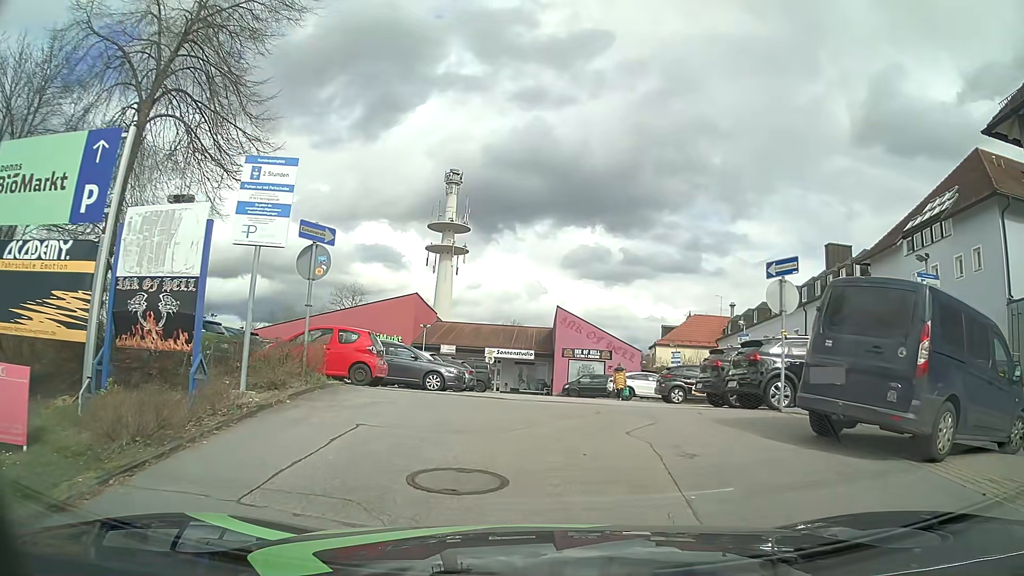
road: service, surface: asphalt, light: Day
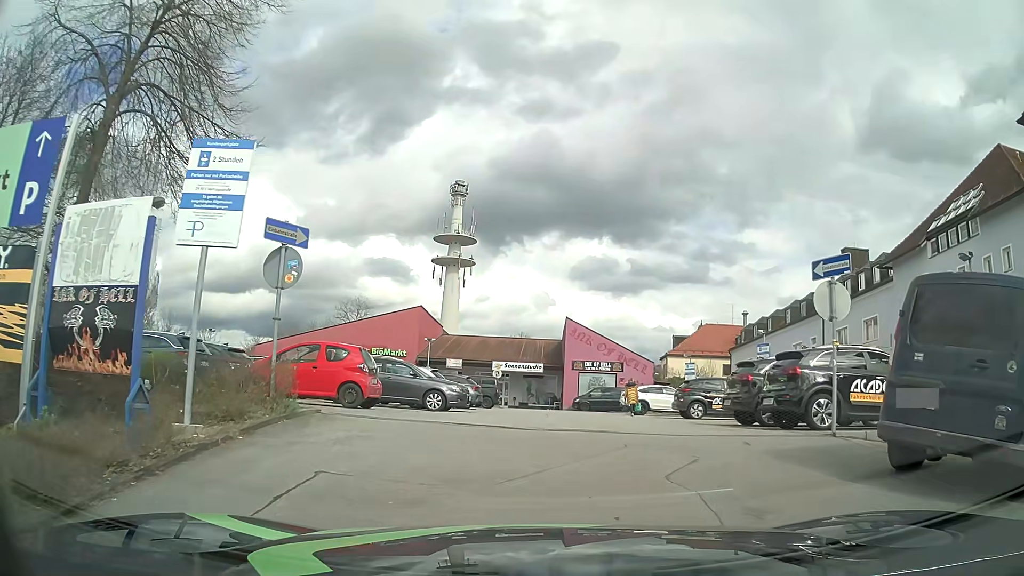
(0.0, +1.7) m; -1°
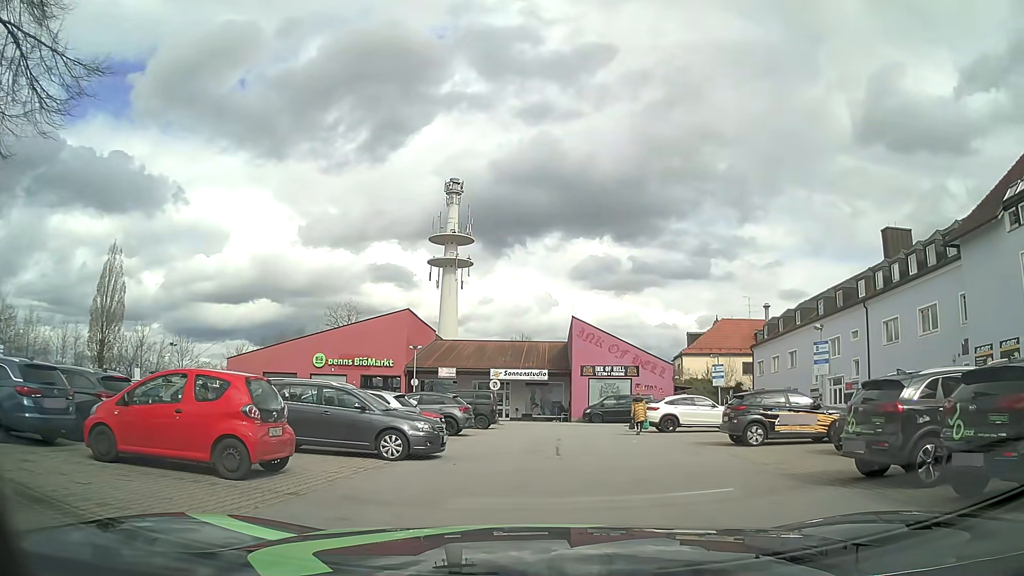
(+0.2, +6.3) m; +1°
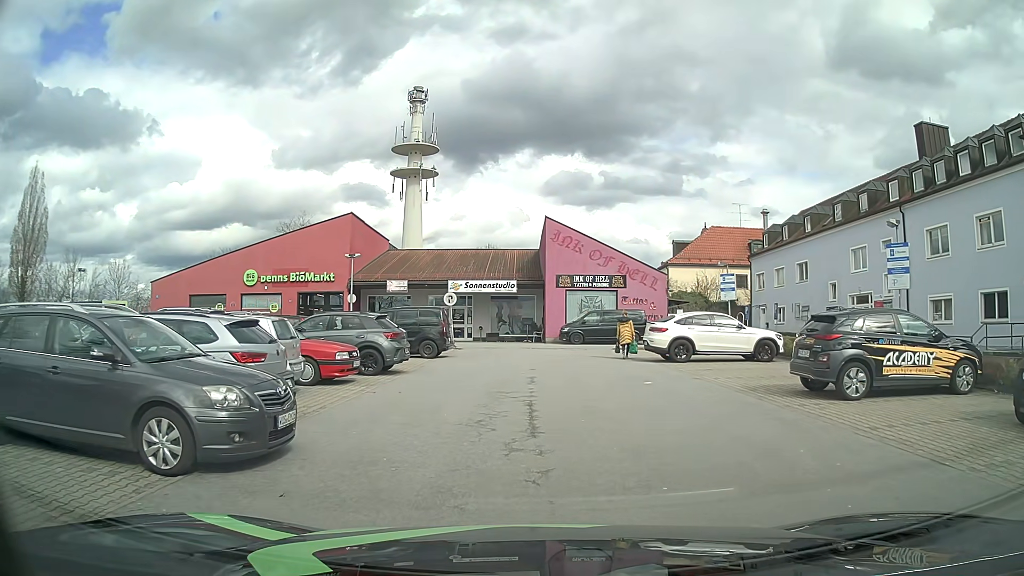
(+0.2, +7.6) m; +2°
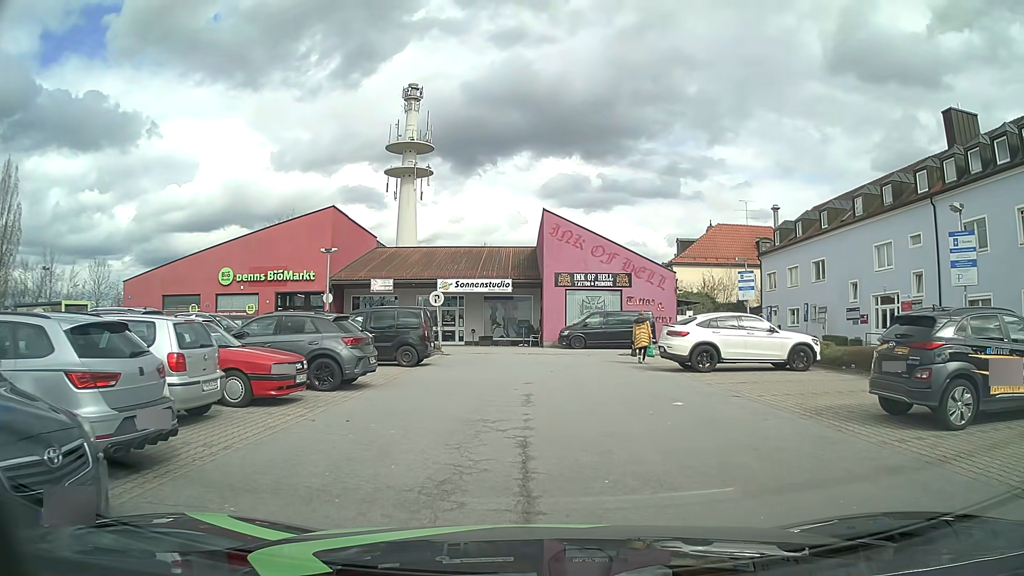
(0.0, +3.3) m; +1°
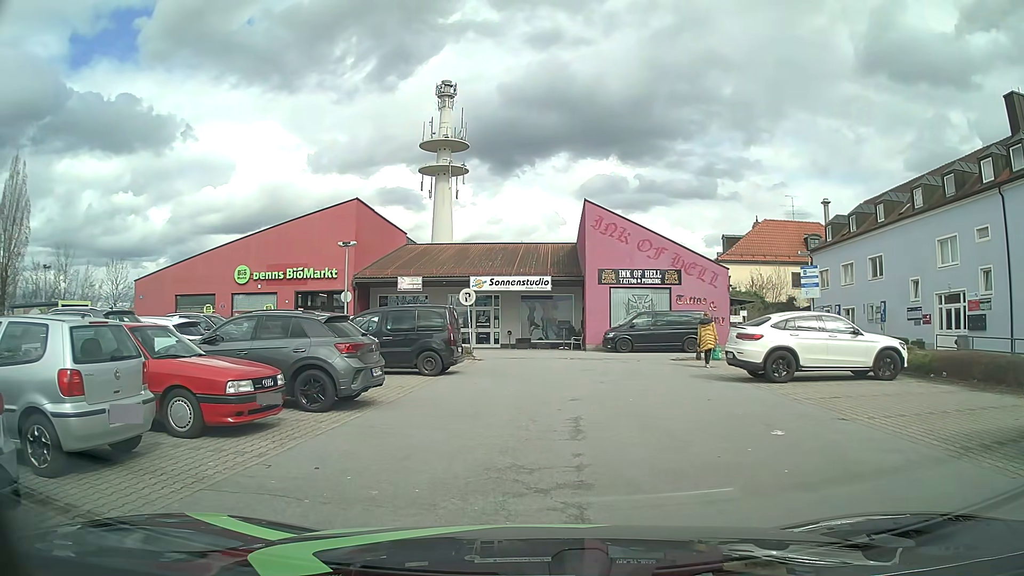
(-0.1, +2.9) m; -4°
